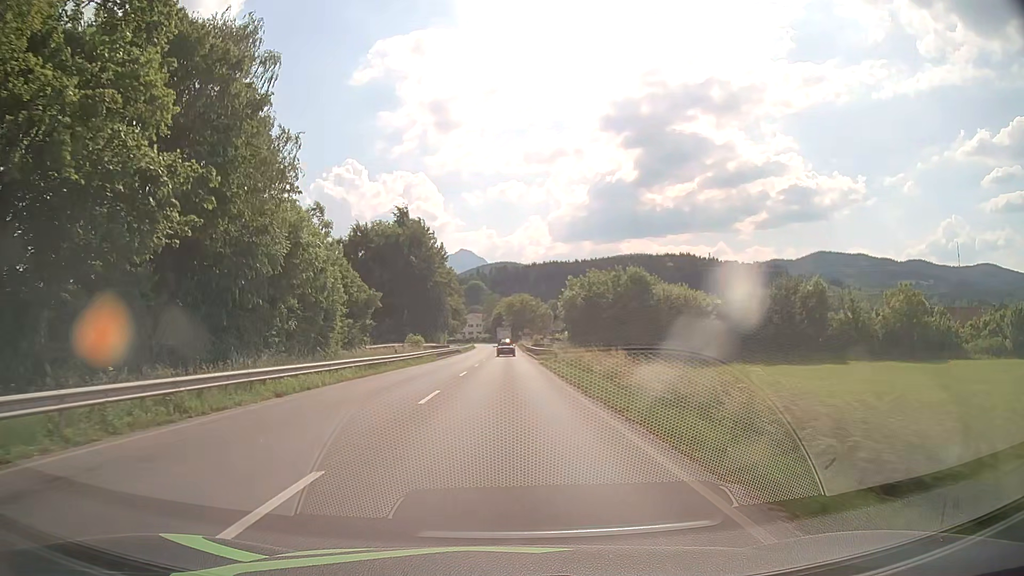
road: primary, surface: asphalt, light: Day
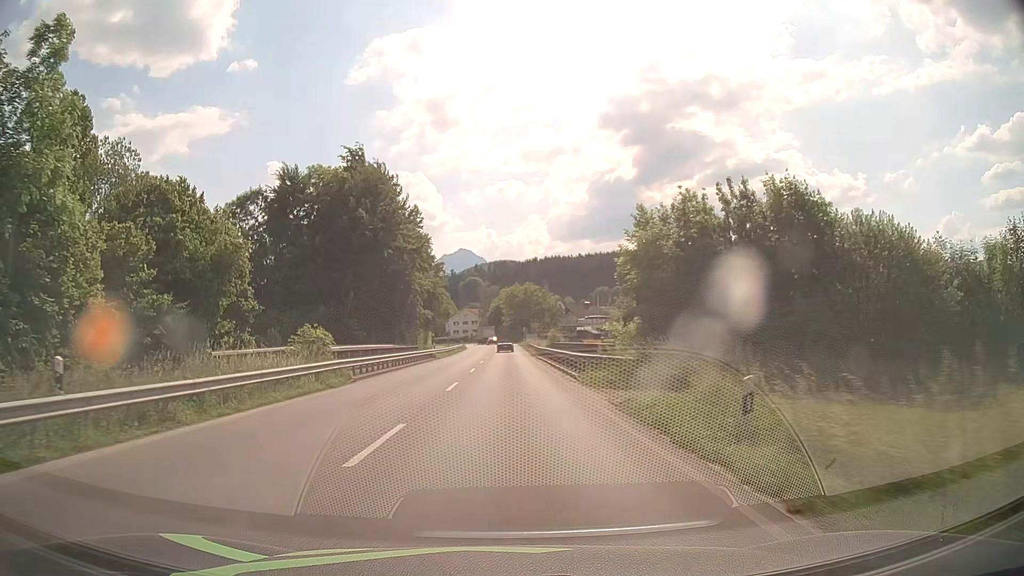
(+0.1, +31.6) m; 0°
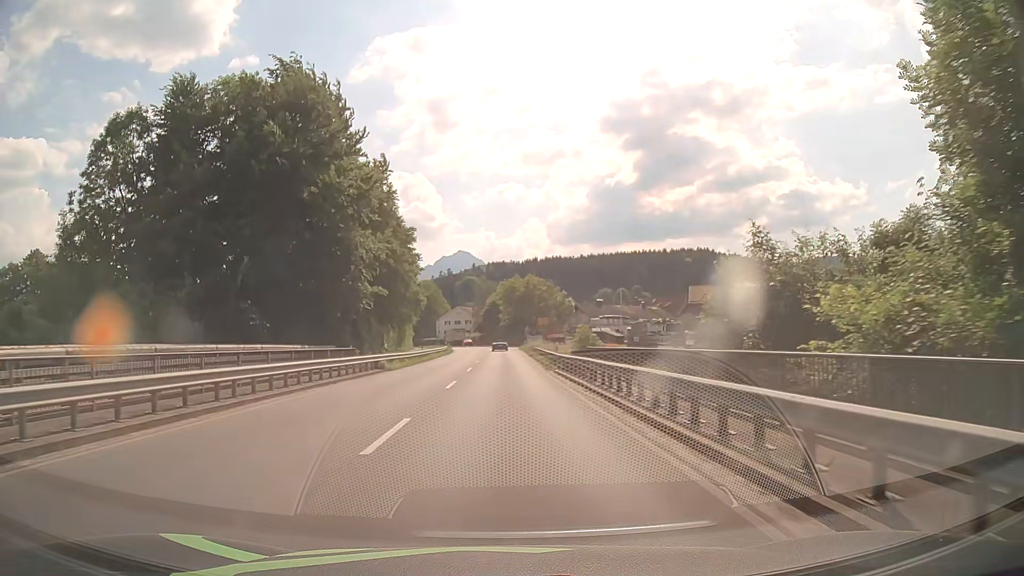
(0.0, +23.2) m; 0°
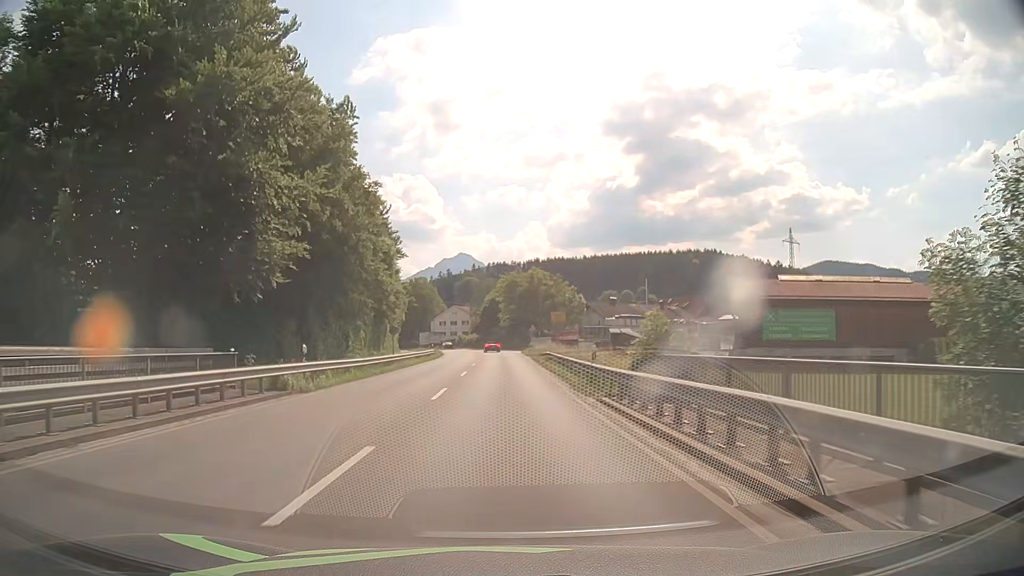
(0.0, +15.3) m; 0°
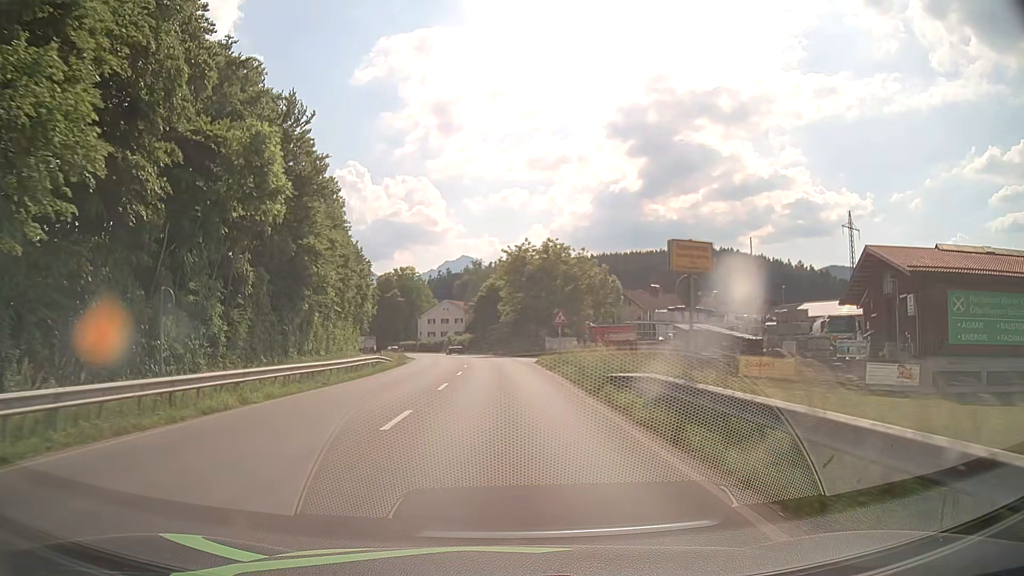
(0.0, +30.4) m; 0°
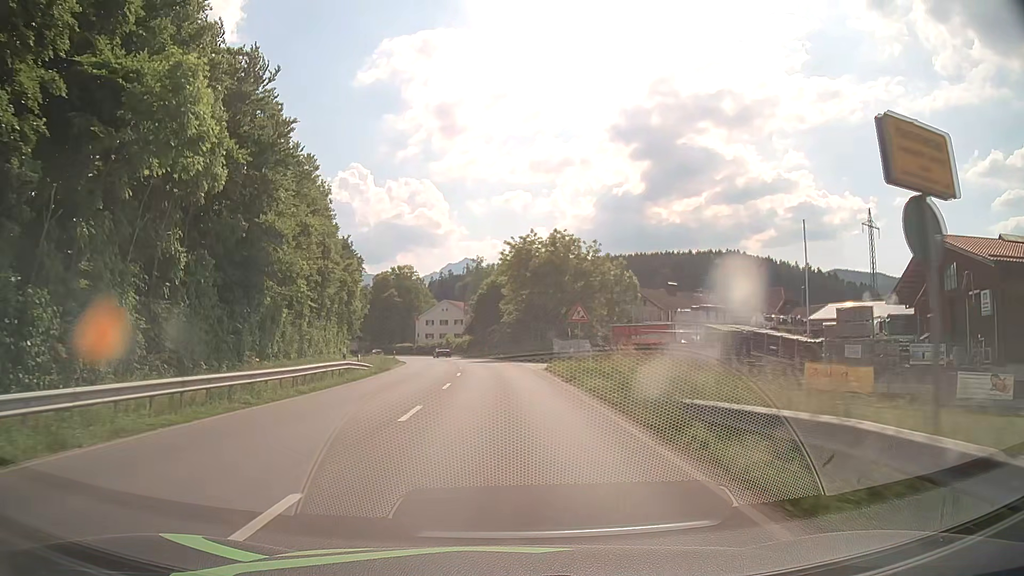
(0.0, +7.6) m; -1°
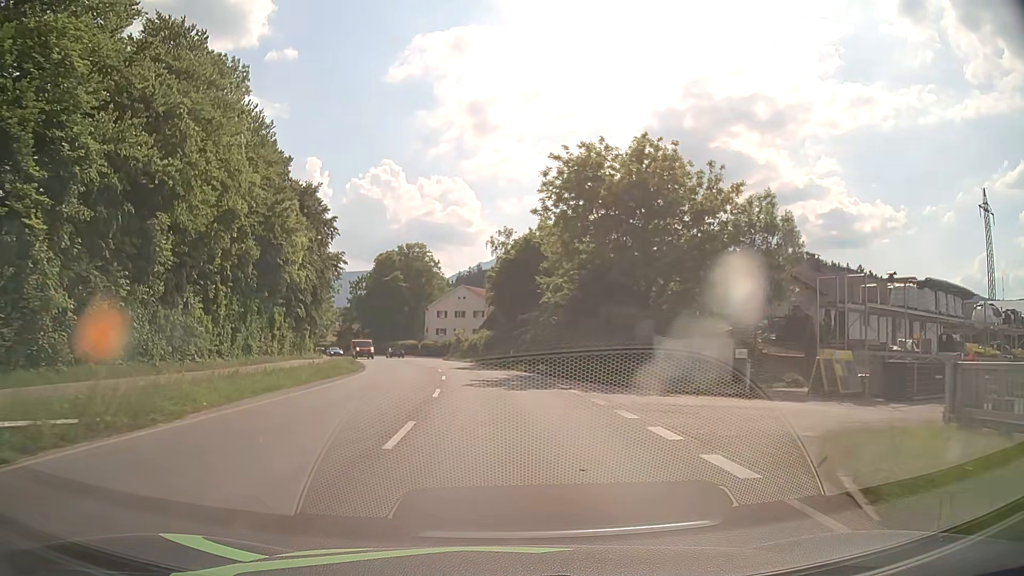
(-0.4, +30.3) m; -2°
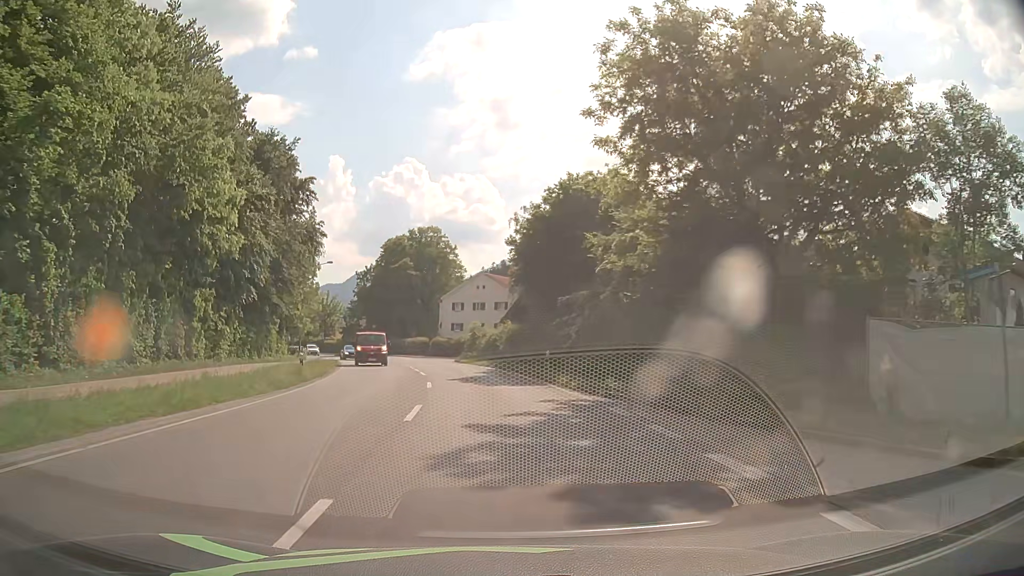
(-0.2, +15.2) m; -2°
(0, +10) (-1, +20) (-2, +30) (-3, +40) (-5, +50) (-7, +59) (-10, +69) (-14, +78) (-17, +88) (-22, +97) m
